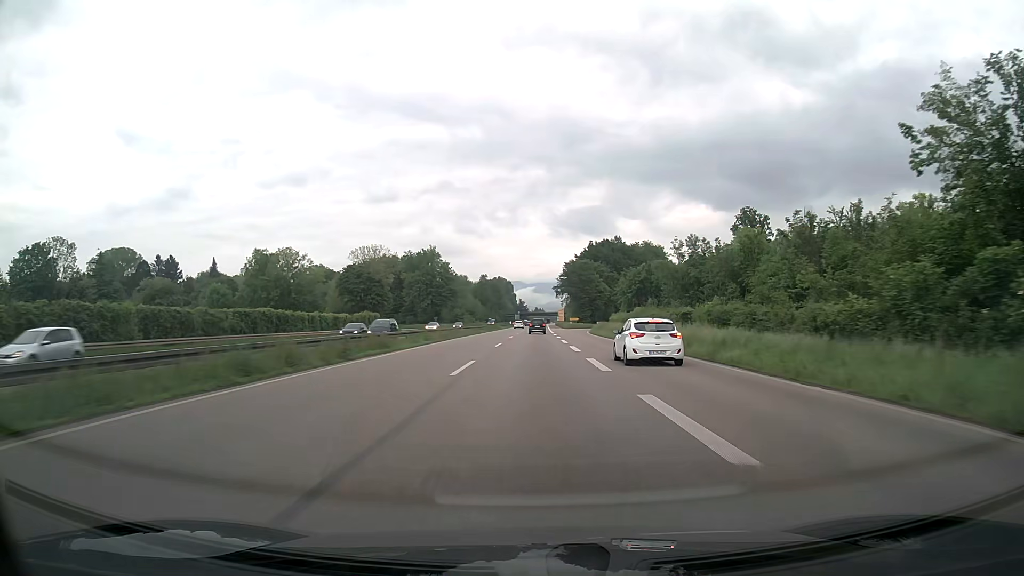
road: trunk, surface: asphalt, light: Day
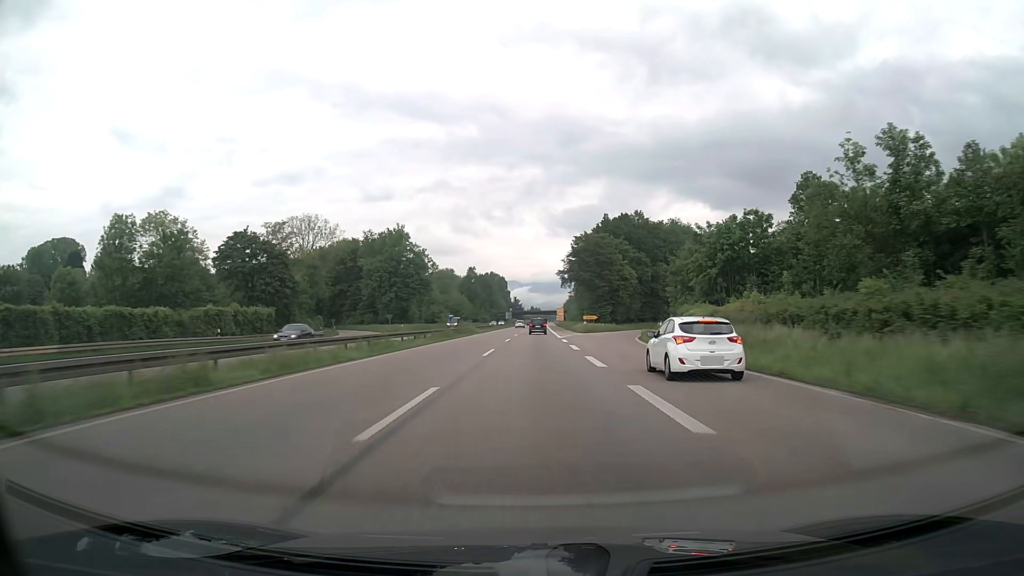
(+0.1, +46.3) m; 0°
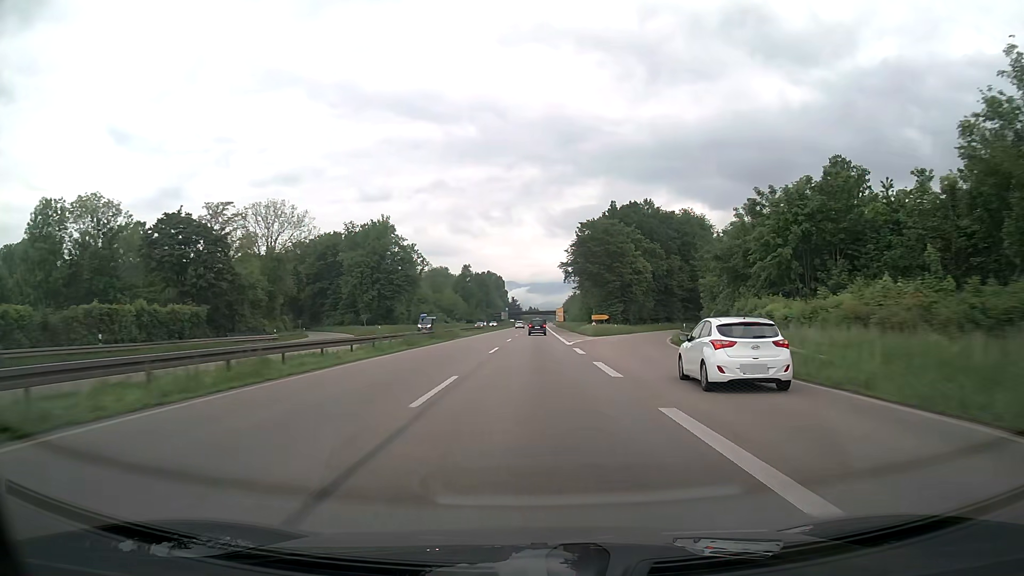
(0.0, +15.4) m; 0°
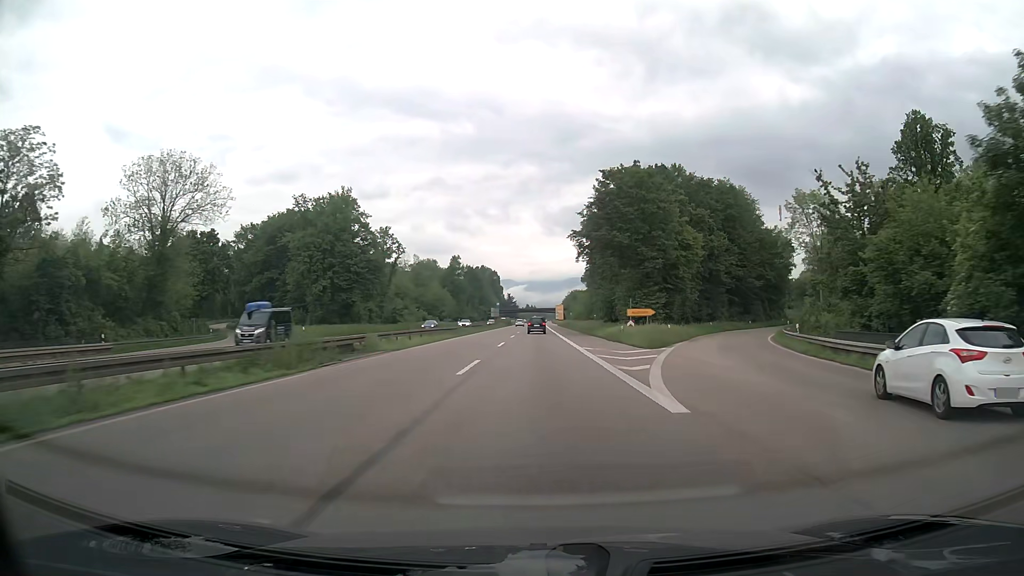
(0.0, +30.7) m; 0°
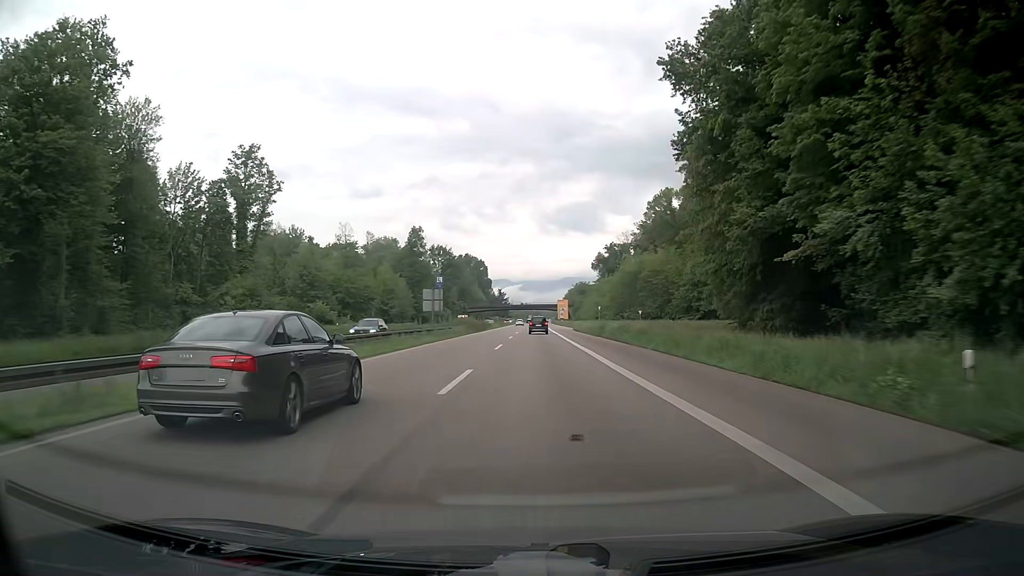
(+0.2, +76.6) m; 0°
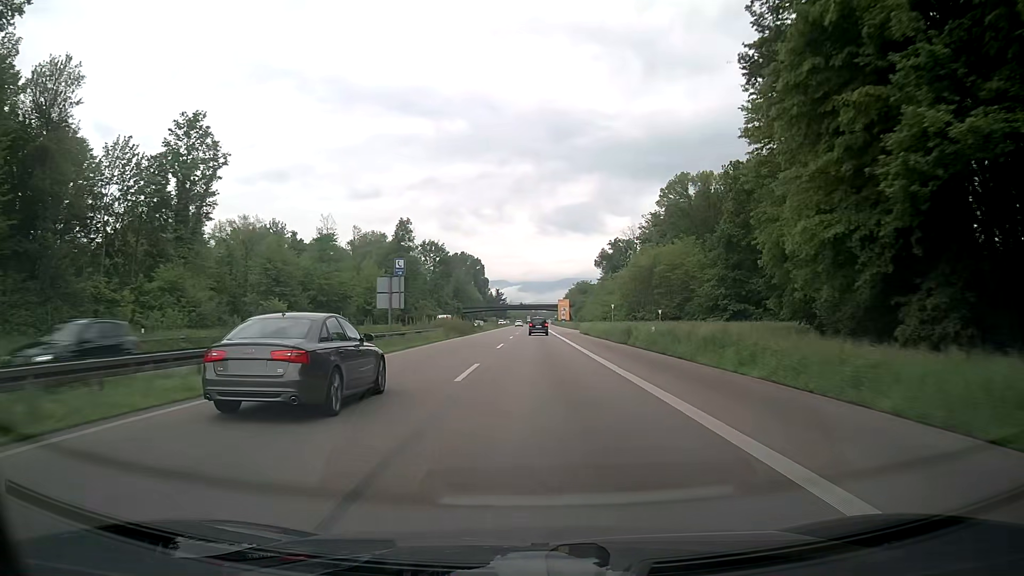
(+0.1, +15.3) m; 0°
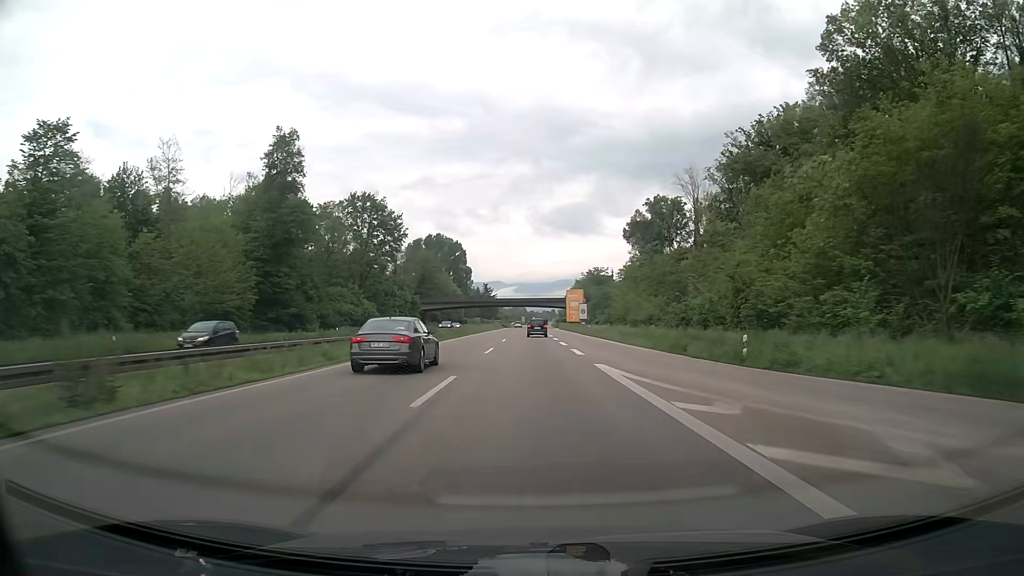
(+0.1, +76.6) m; 0°
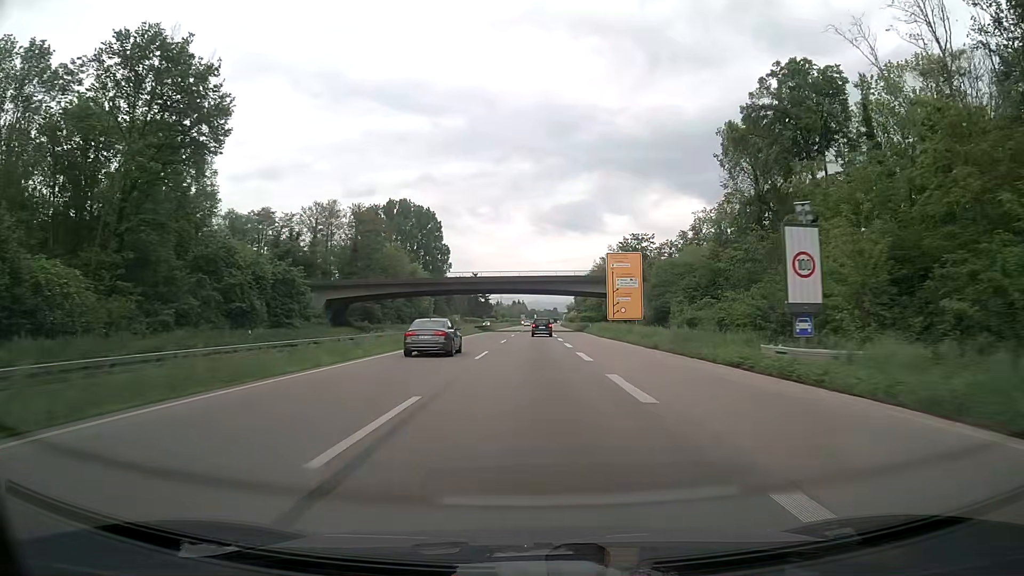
(-0.1, +76.7) m; 0°
(0, +10) (0, +20) (0, +30) (0, +40) (0, +50) (0, +60) (0, +70) (+1, +80) (+1, +90) (+1, +100) m
